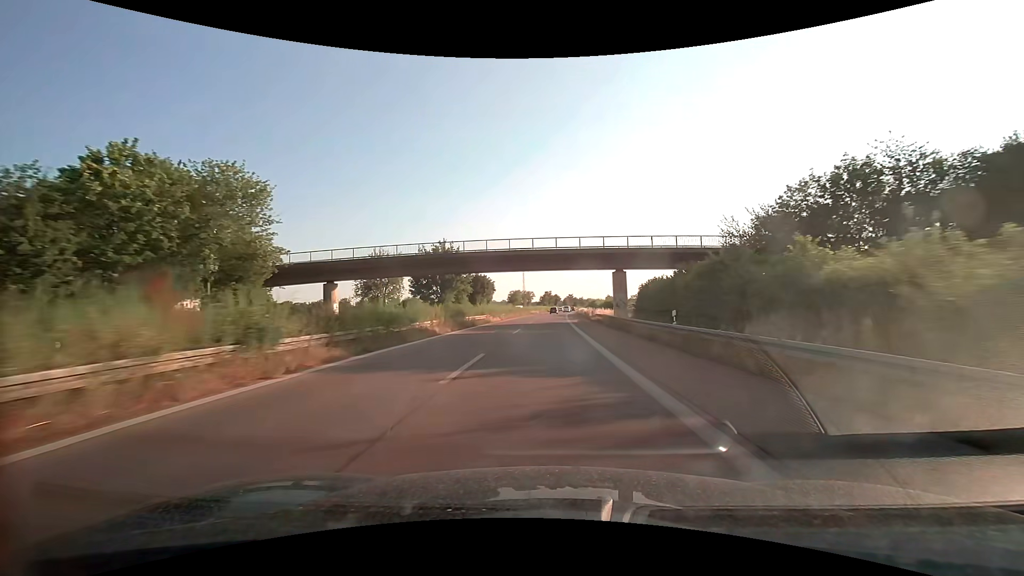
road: trunk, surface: asphalt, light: Day
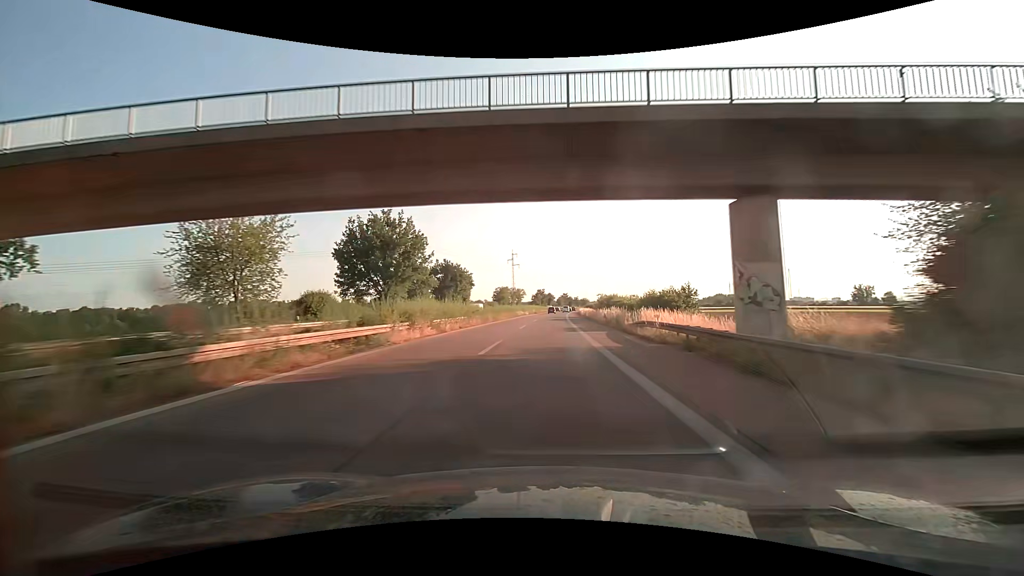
(+0.2, +30.6) m; +1°
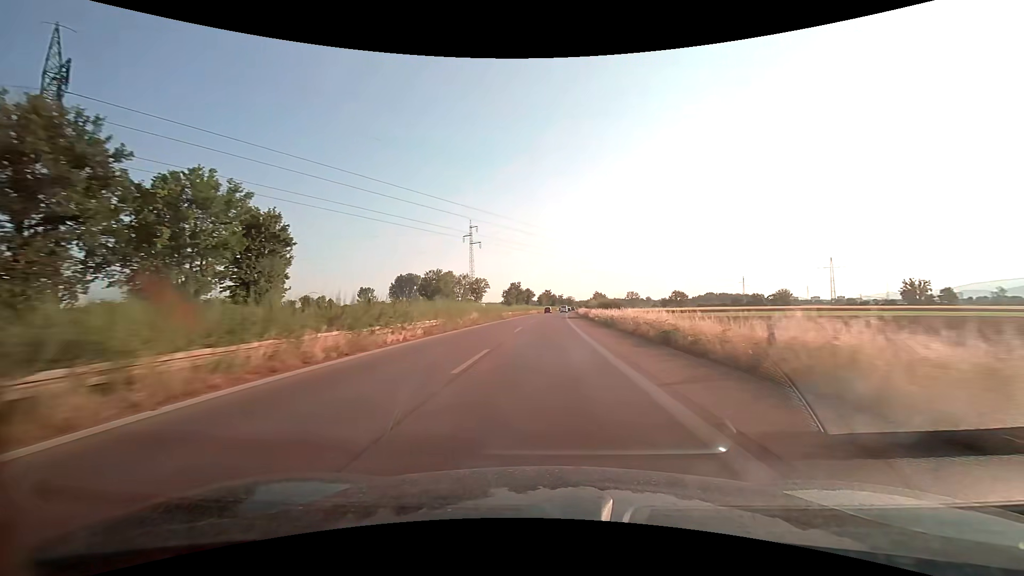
(+1.5, +76.4) m; +2°
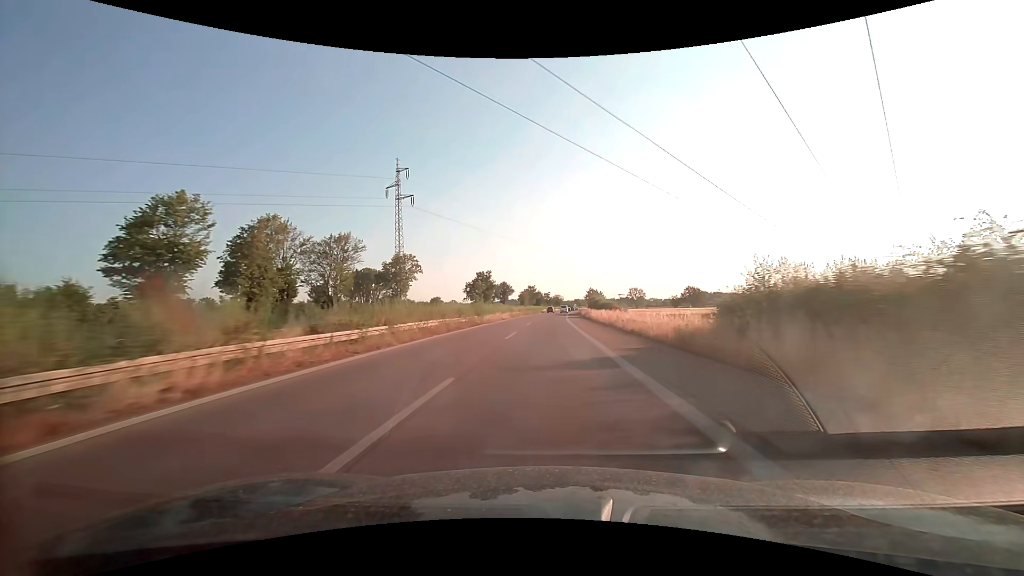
(+0.8, +61.2) m; +2°
(0, +10) (0, +20) (0, +30) (0, +40) (+1, +50) (+1, +60) (+1, +70) (+2, +80) (+2, +90) (+2, +100) m
